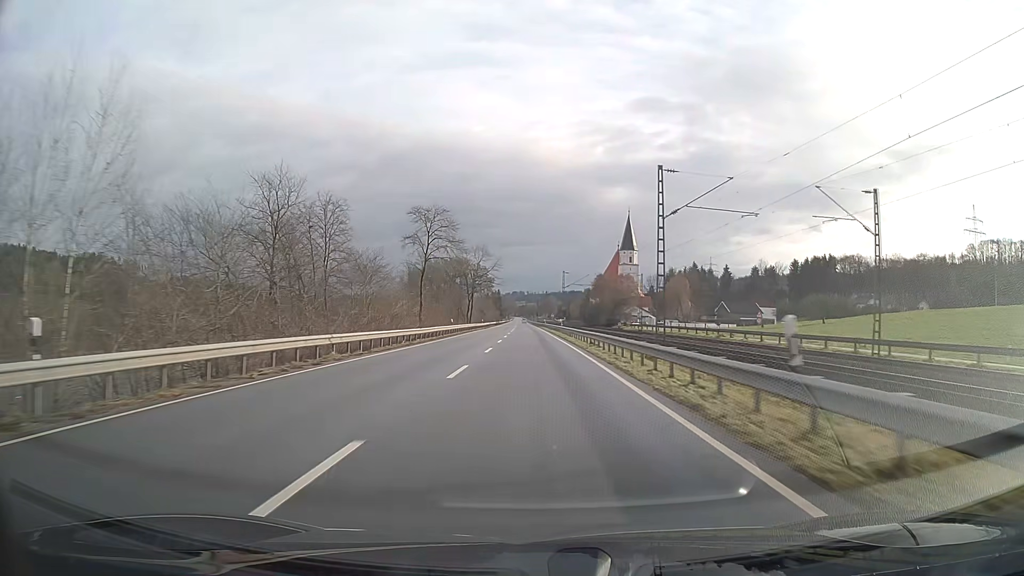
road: primary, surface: asphalt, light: Day
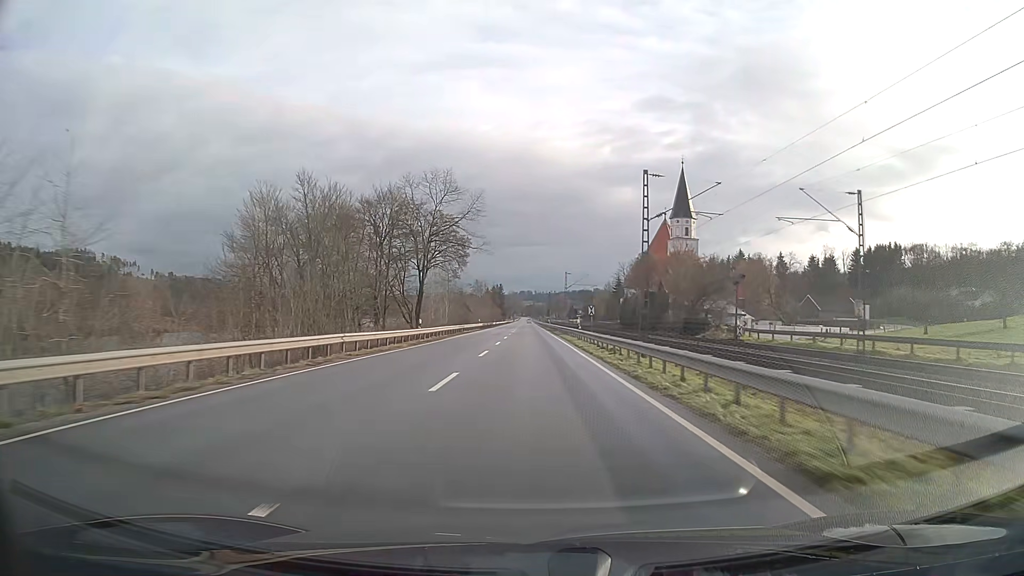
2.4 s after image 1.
(-0.4, +63.3) m; -1°
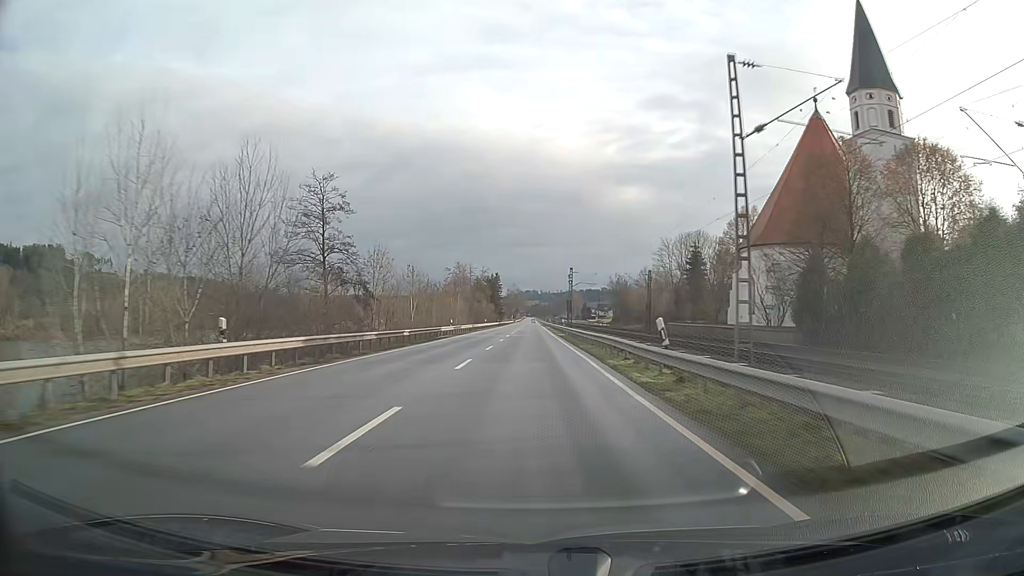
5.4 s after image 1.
(-0.3, +79.2) m; 0°
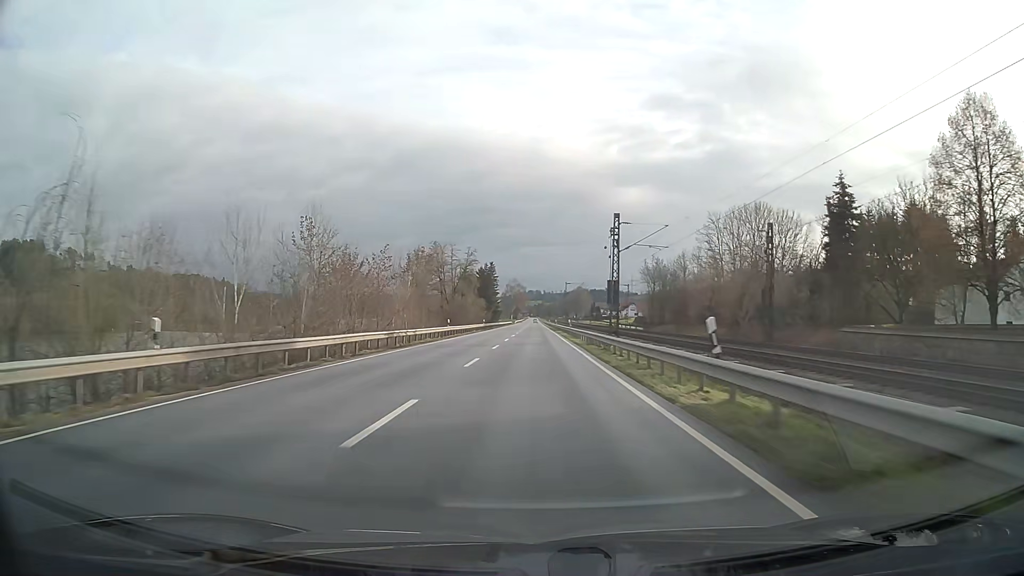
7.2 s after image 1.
(-0.1, +47.6) m; 0°
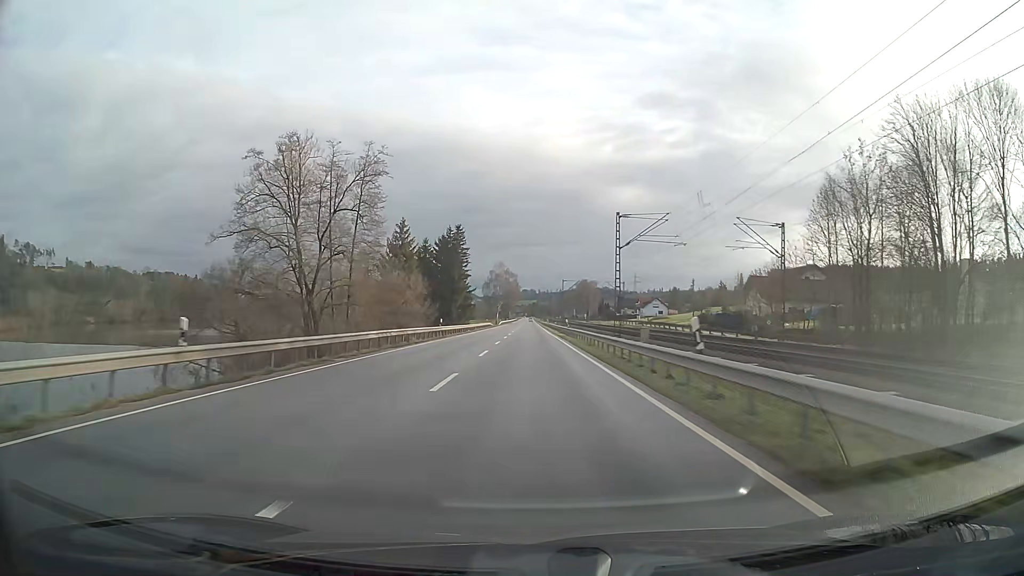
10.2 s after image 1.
(+0.3, +79.3) m; 0°
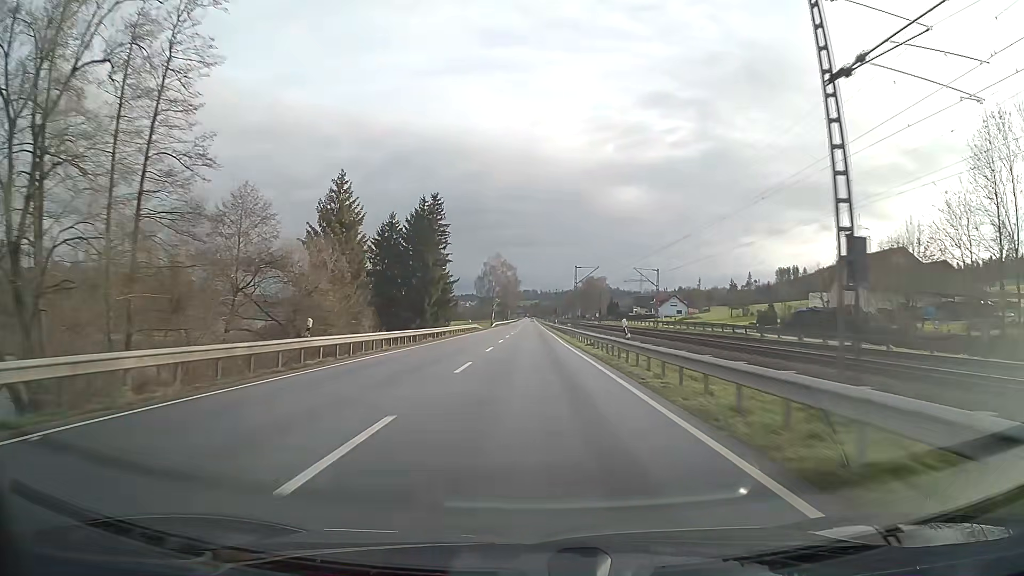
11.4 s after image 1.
(0.0, +31.7) m; 0°
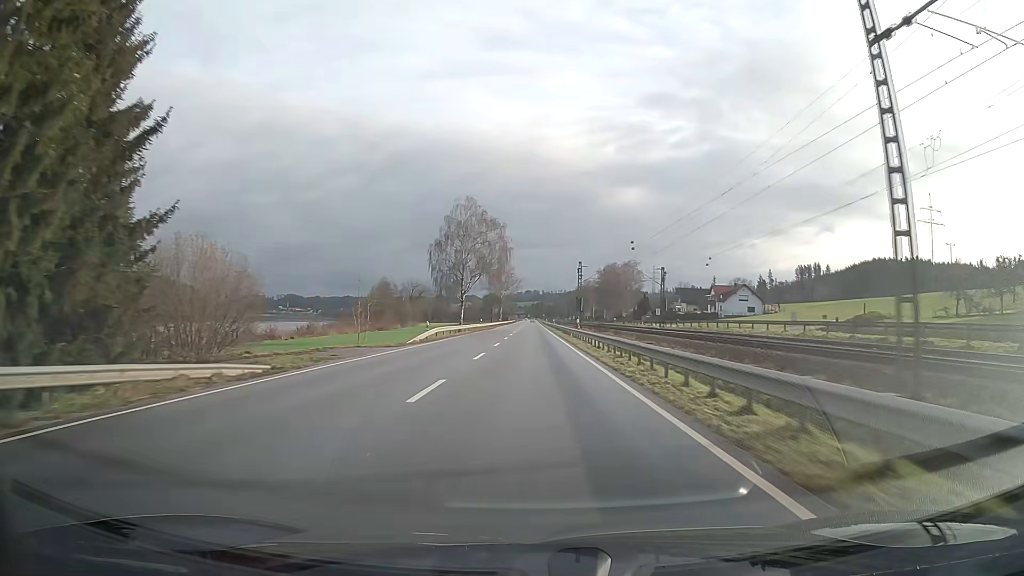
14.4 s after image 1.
(-0.1, +79.1) m; 0°
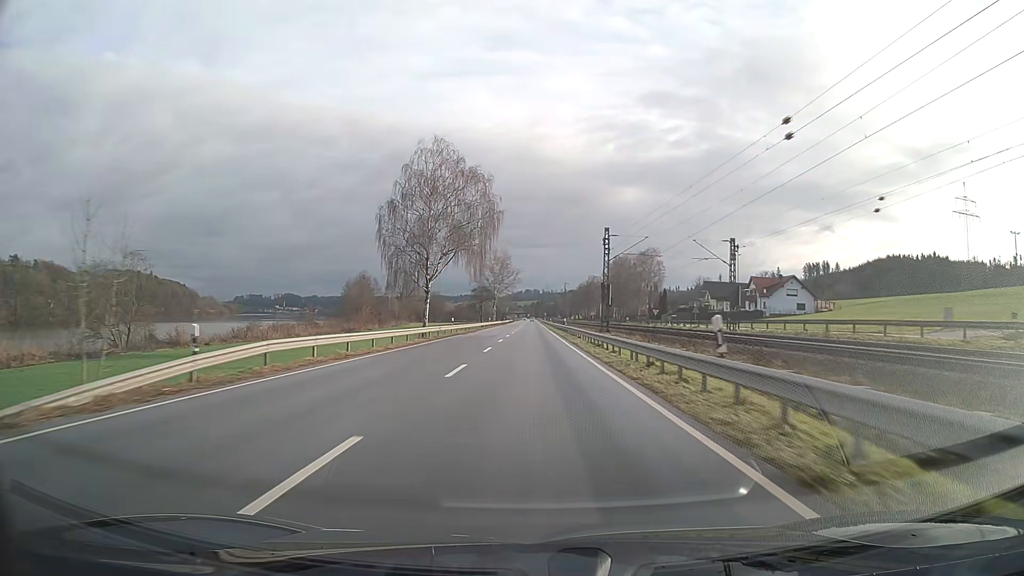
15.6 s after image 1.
(0.0, +31.6) m; 0°
(0, +10) (0, +20) (0, +30) (0, +40) (0, +50) (0, +60) (0, +70) (0, +80) (0, +90) (0, +100) m
